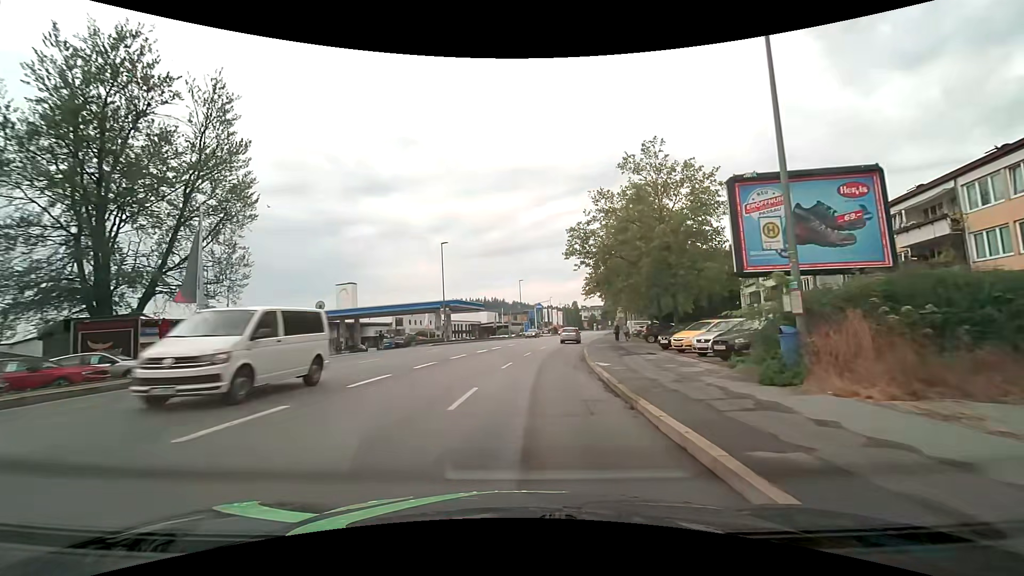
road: tertiary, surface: asphalt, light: Day
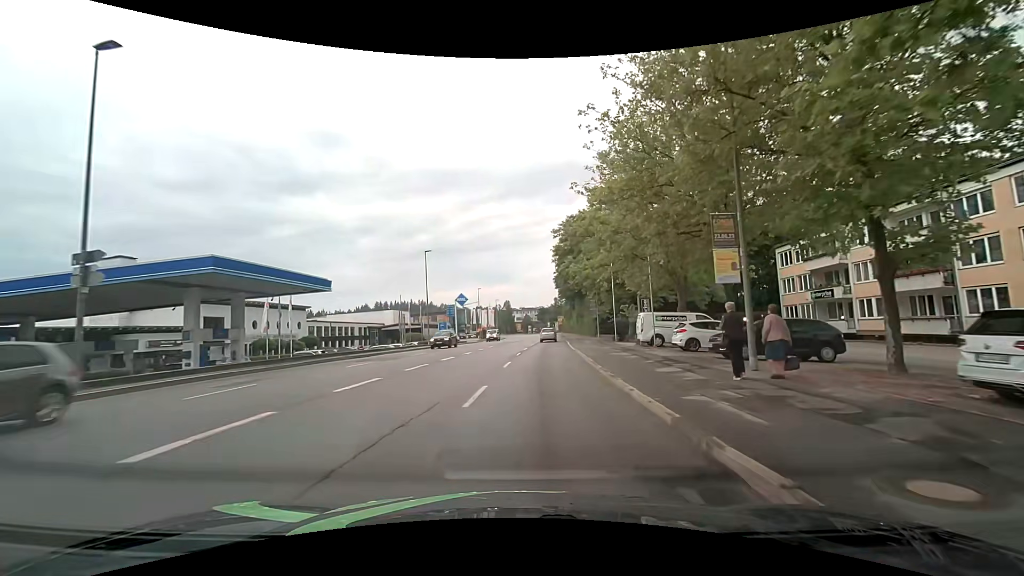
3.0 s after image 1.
(+2.5, +35.8) m; +7°
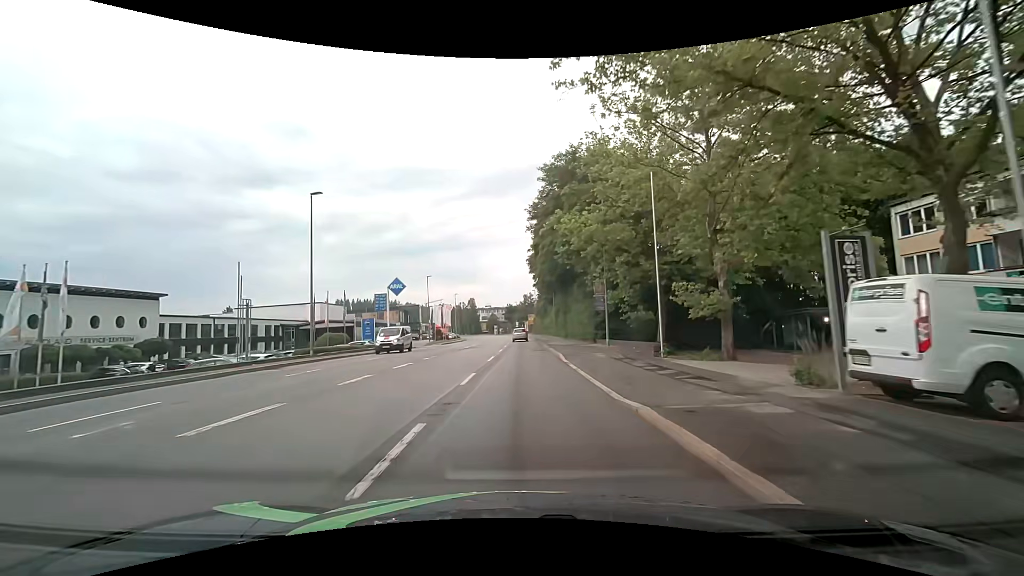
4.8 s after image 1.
(+1.2, +22.2) m; +5°
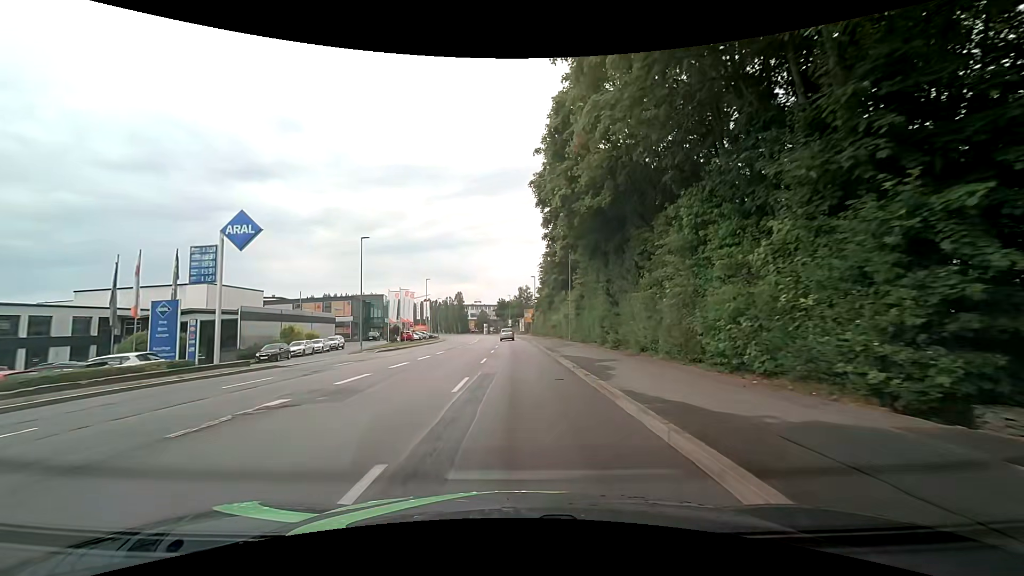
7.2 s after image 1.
(0.0, +30.1) m; +1°
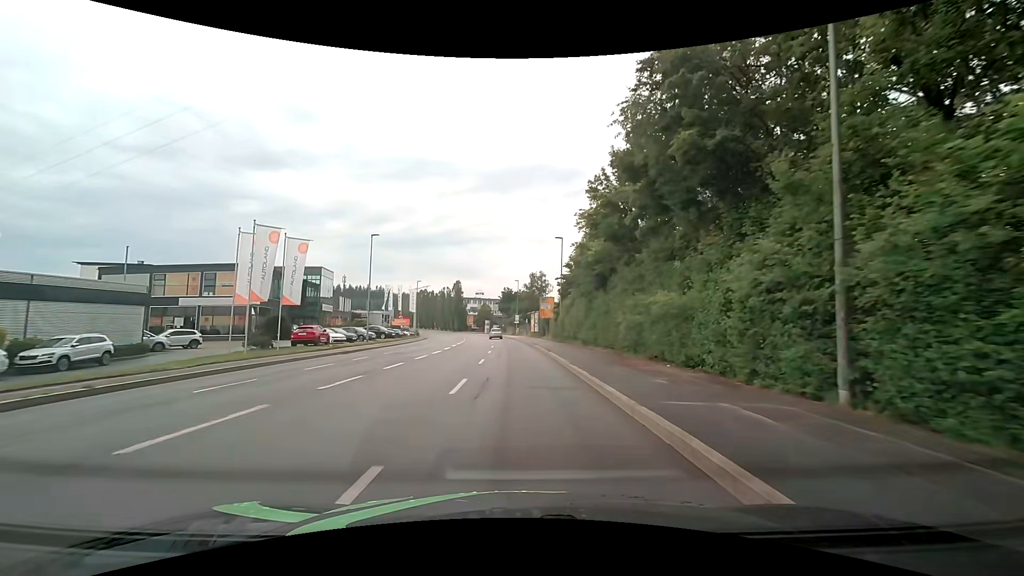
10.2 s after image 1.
(-0.5, +36.9) m; -1°
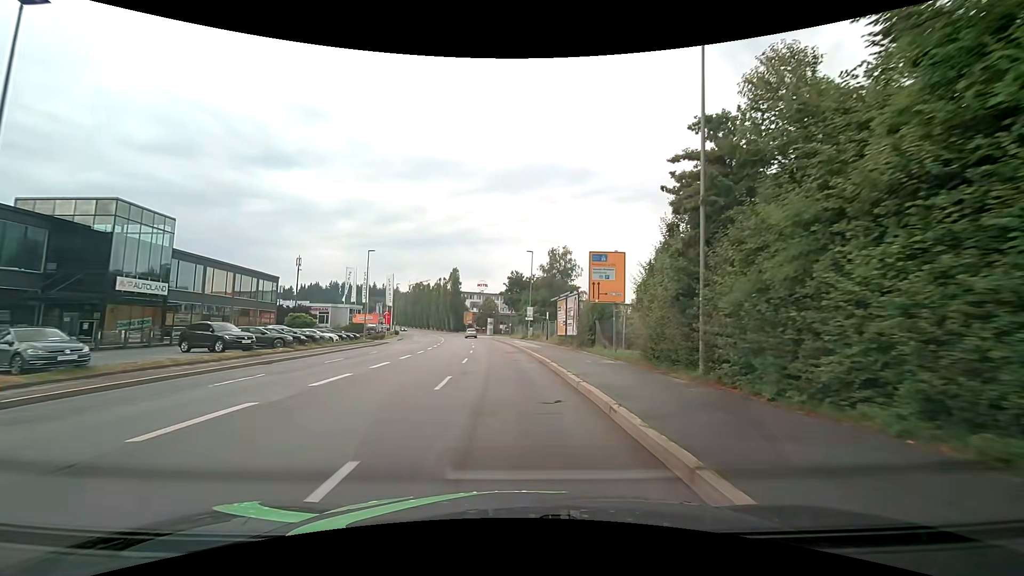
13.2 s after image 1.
(-0.1, +35.5) m; 0°
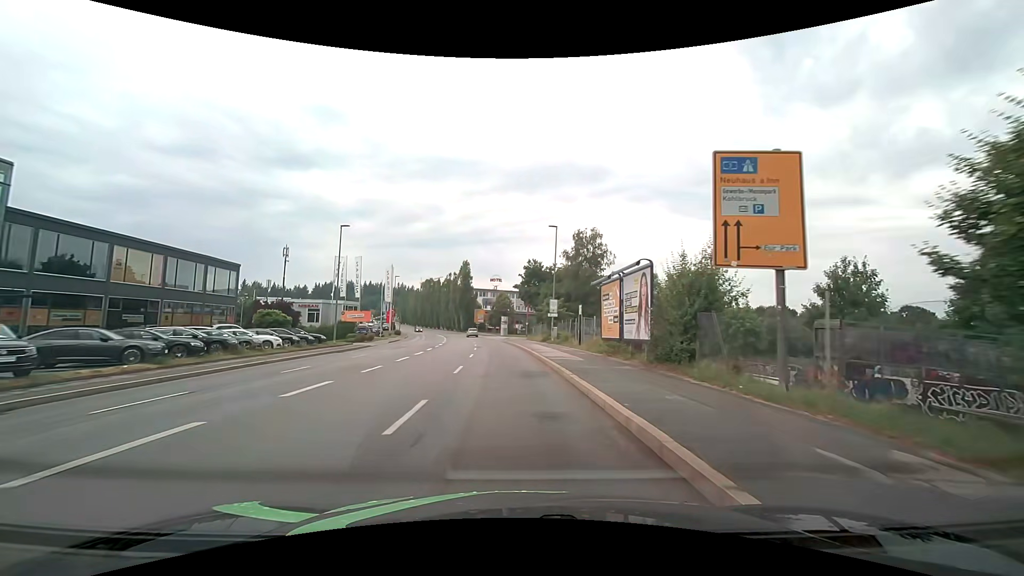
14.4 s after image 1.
(-0.5, +13.9) m; -3°
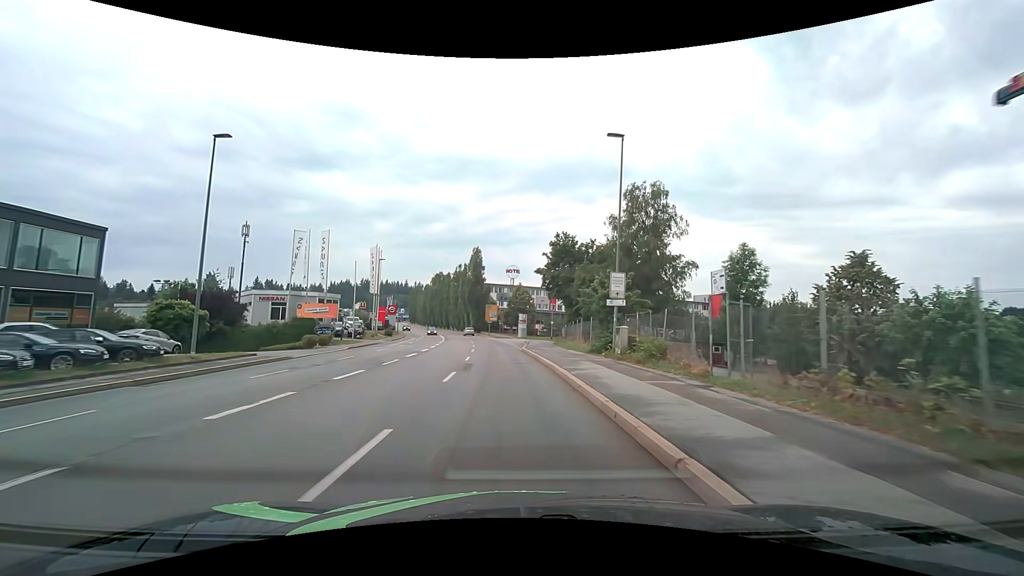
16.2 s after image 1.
(-0.4, +20.8) m; -2°
(0, +10) (0, +20) (-1, +30) (-2, +40) (-3, +50) (-4, +60) (-5, +70) (-7, +80) (-8, +90) (-10, +99) m
